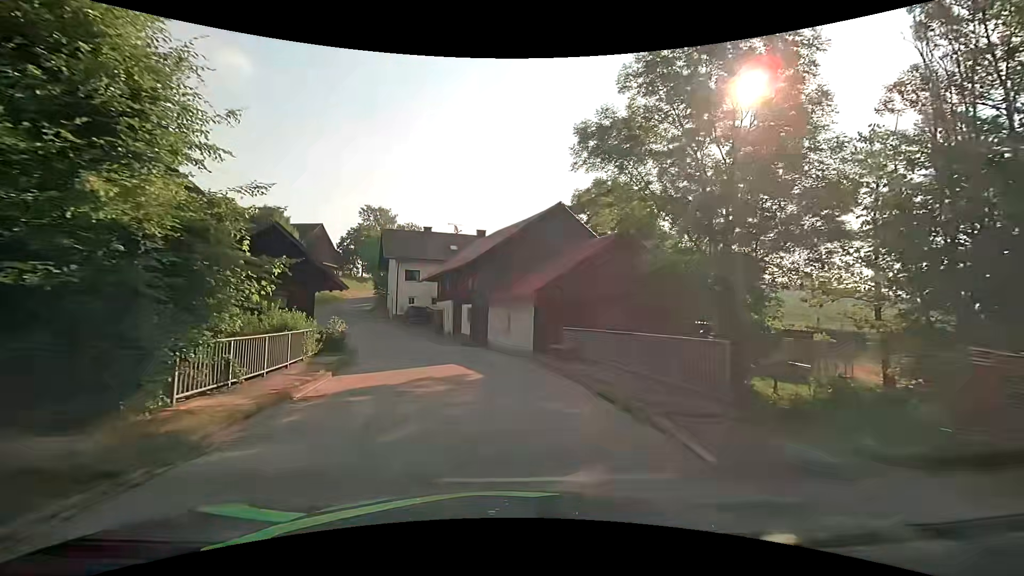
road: unclassified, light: Day
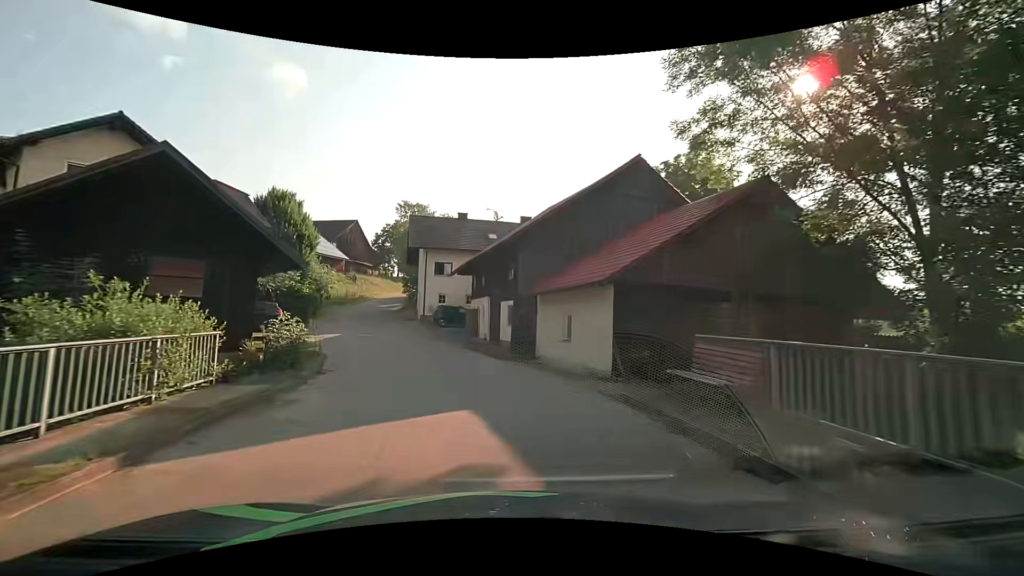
(-0.3, +9.0) m; -5°
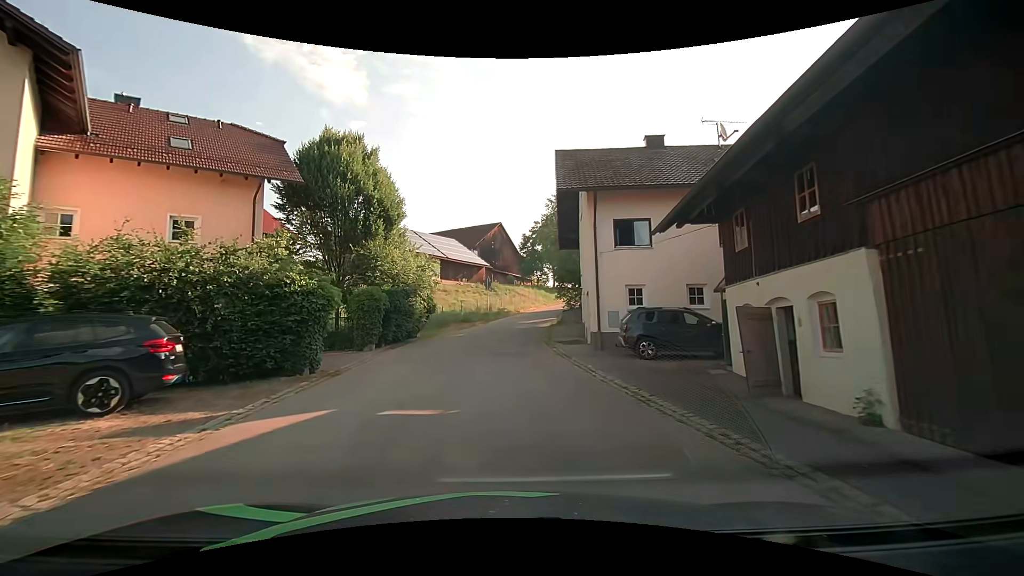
(-3.3, +21.5) m; -18°
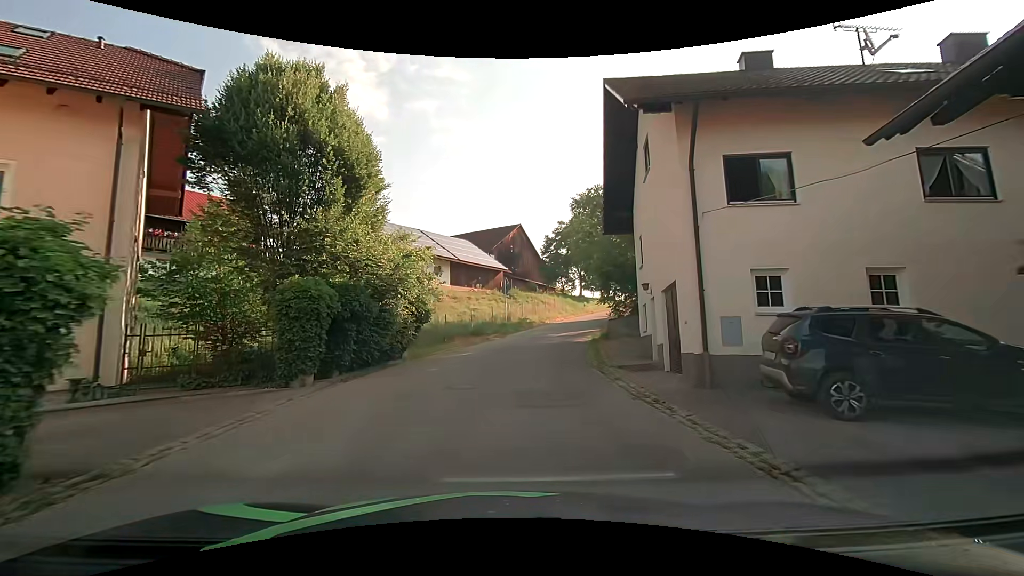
(-0.2, +8.4) m; -2°
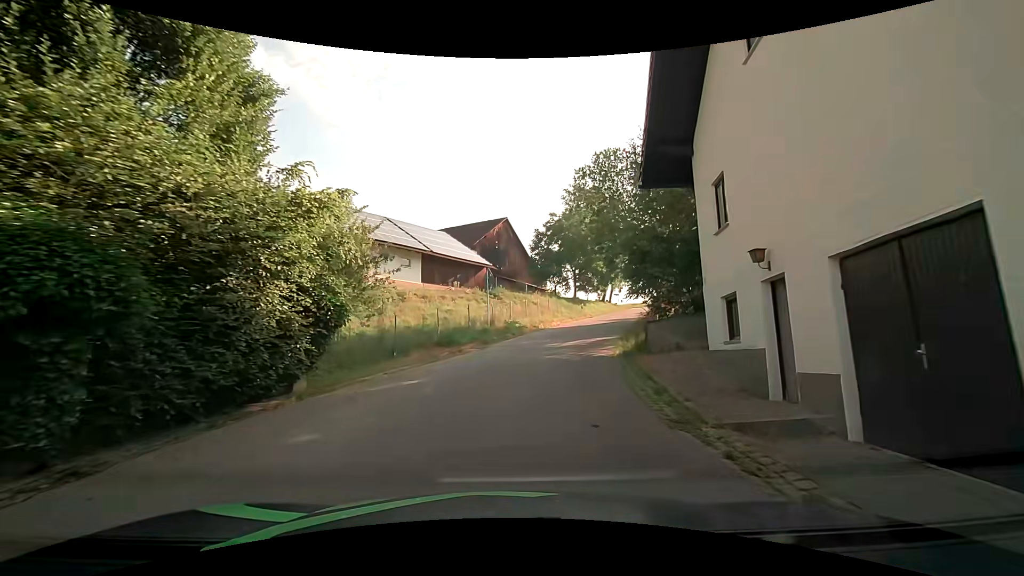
(0.0, +8.2) m; 0°
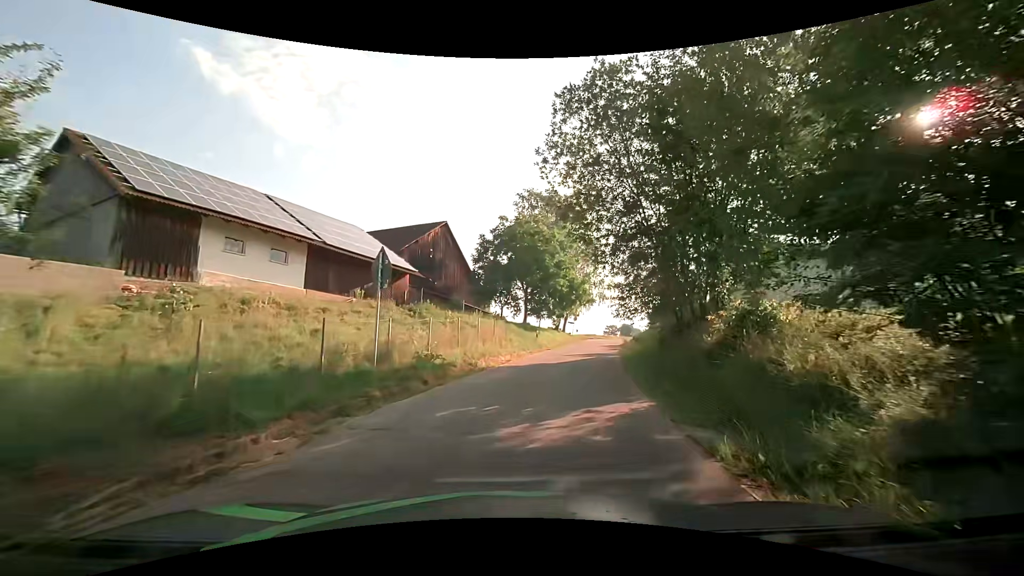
(+0.6, +11.9) m; +7°
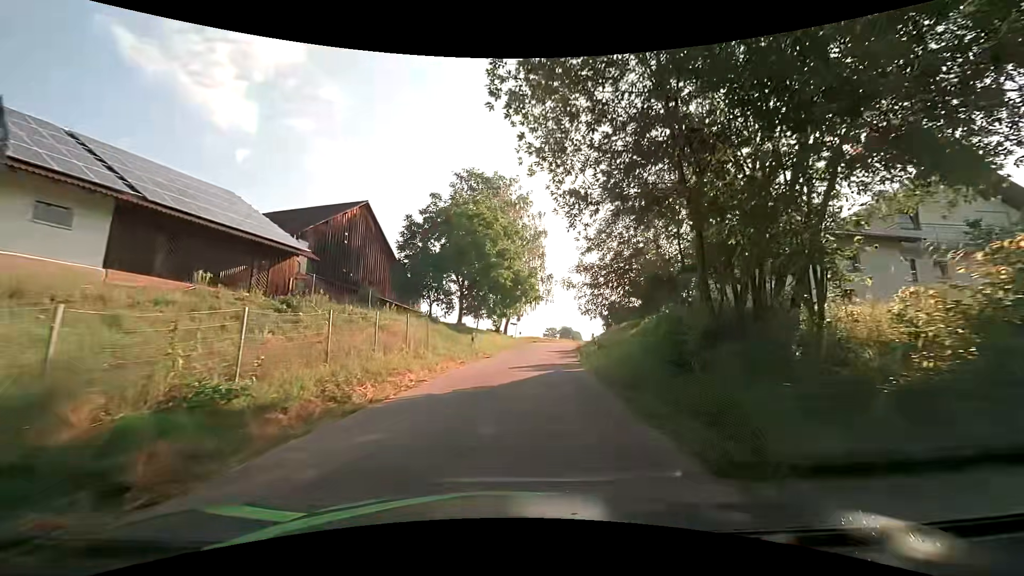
(+0.5, +7.9) m; +8°
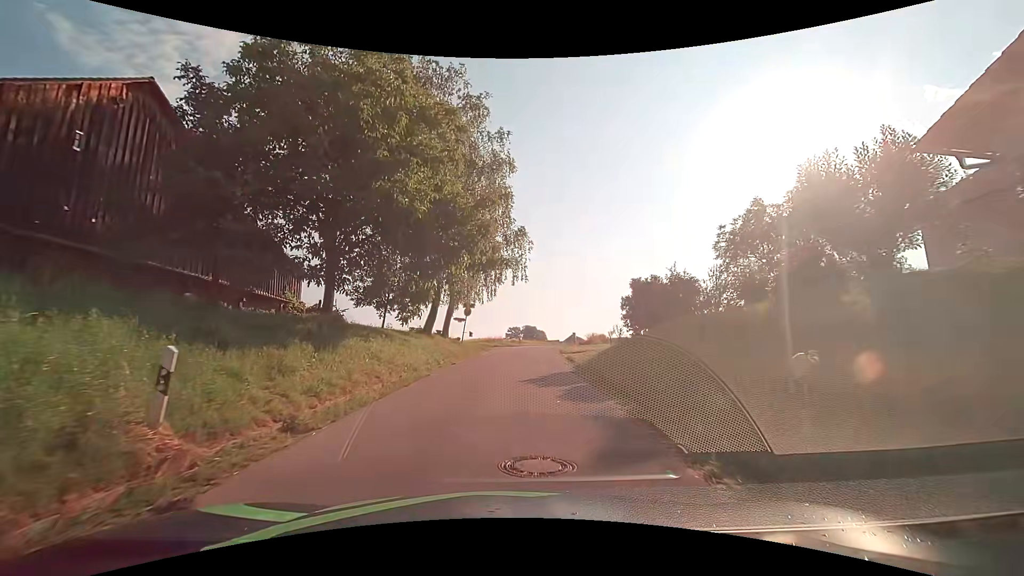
(+1.3, +21.2) m; +4°
